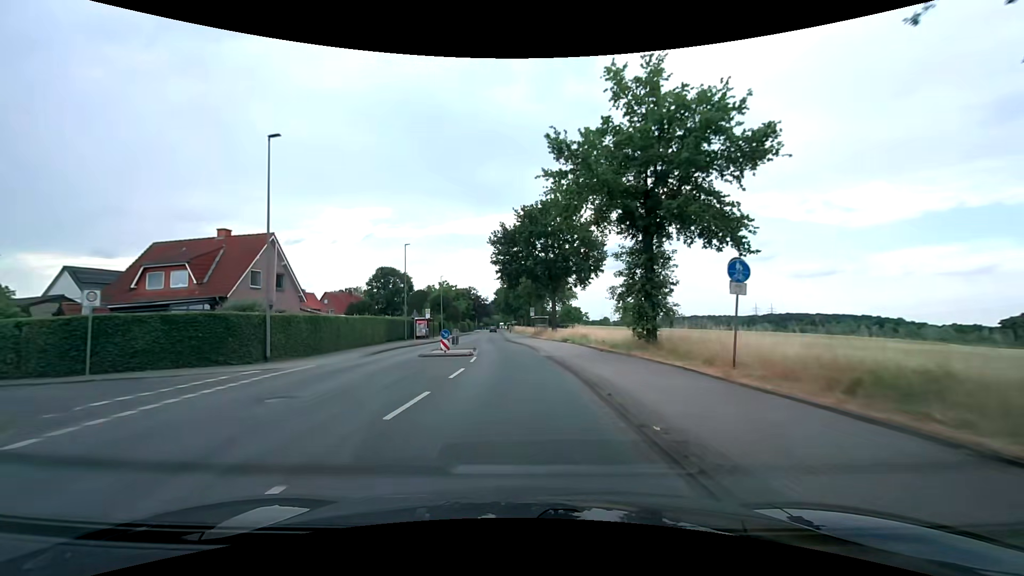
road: secondary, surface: asphalt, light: Day
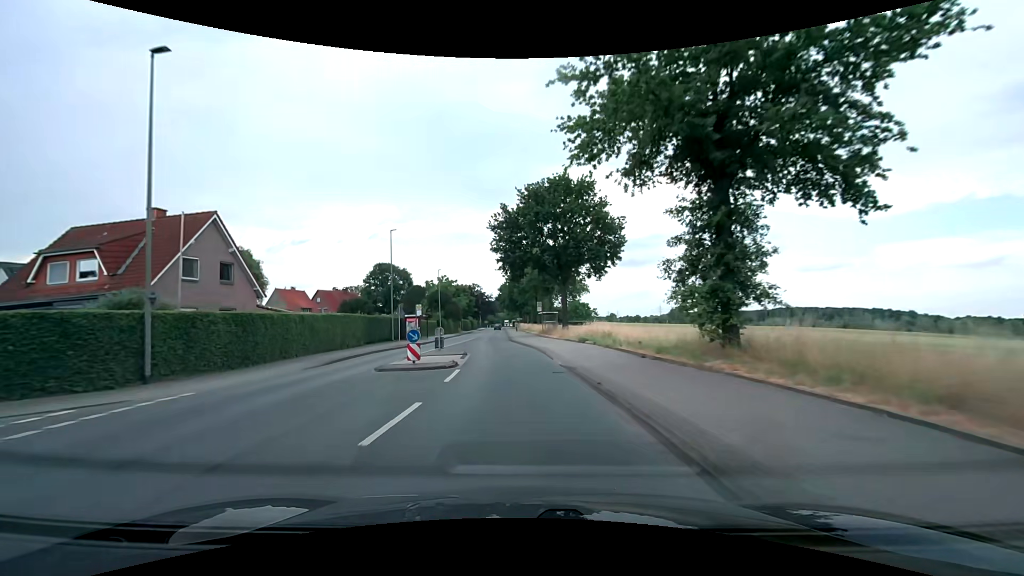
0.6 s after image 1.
(0.0, +7.7) m; 0°
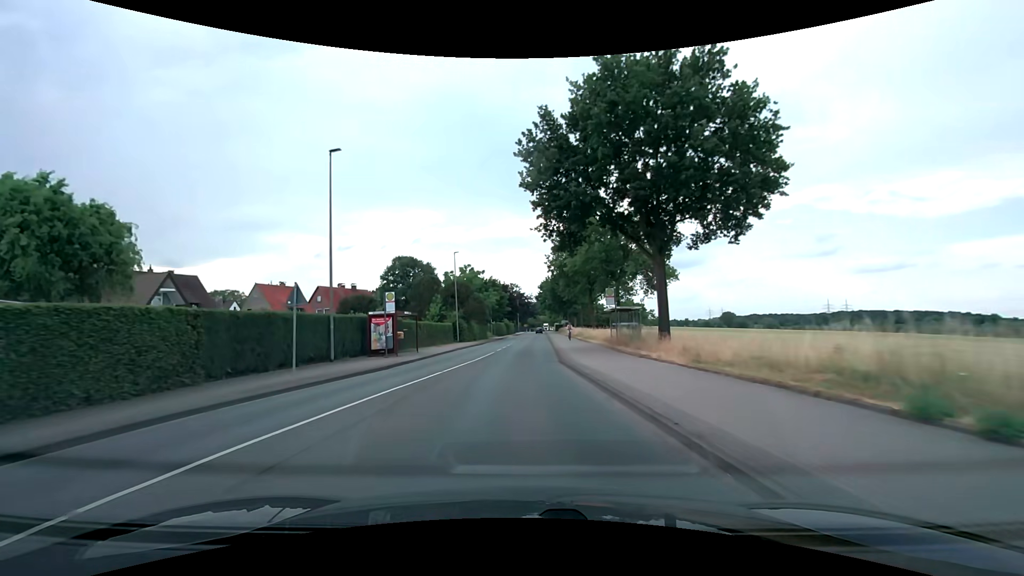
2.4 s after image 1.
(-1.1, +22.9) m; -5°
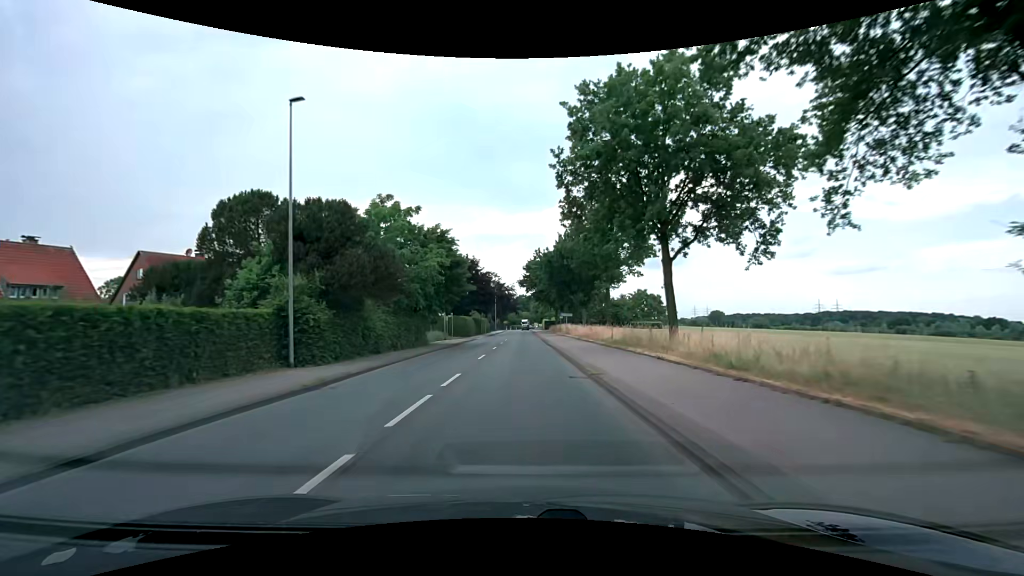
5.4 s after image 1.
(+0.3, +38.2) m; +2°
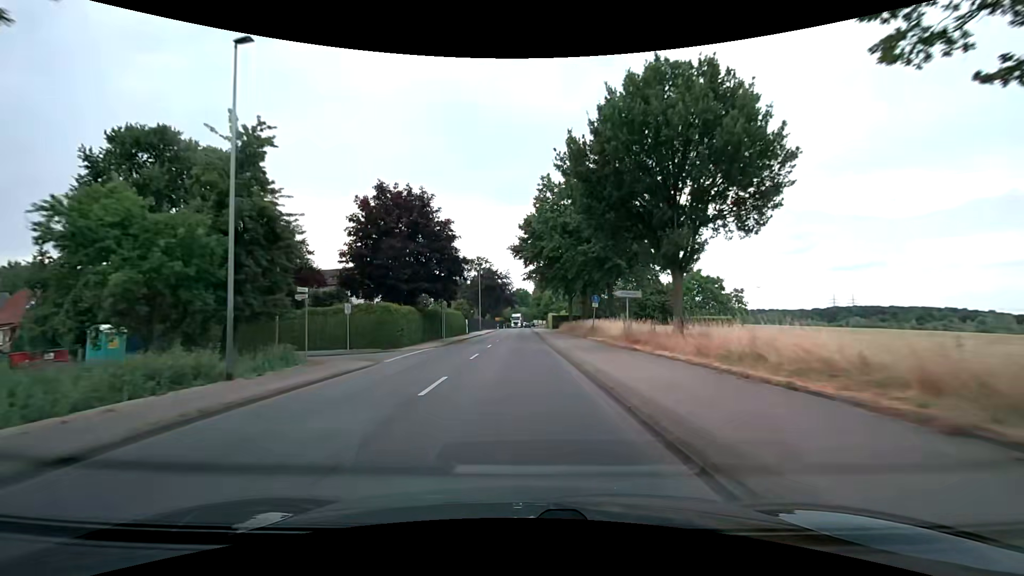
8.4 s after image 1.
(+0.3, +38.1) m; 0°
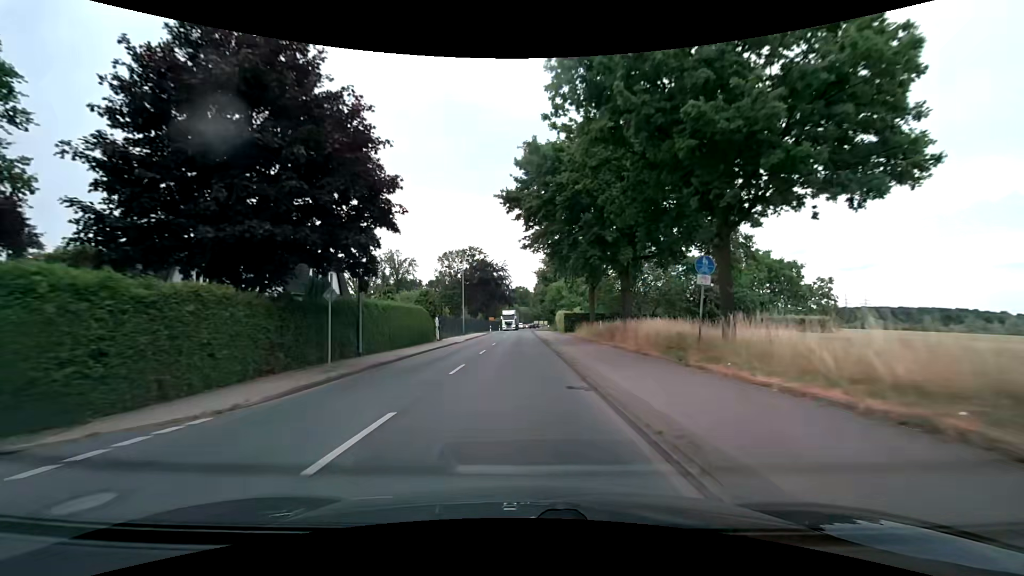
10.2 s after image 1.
(0.0, +22.8) m; 0°
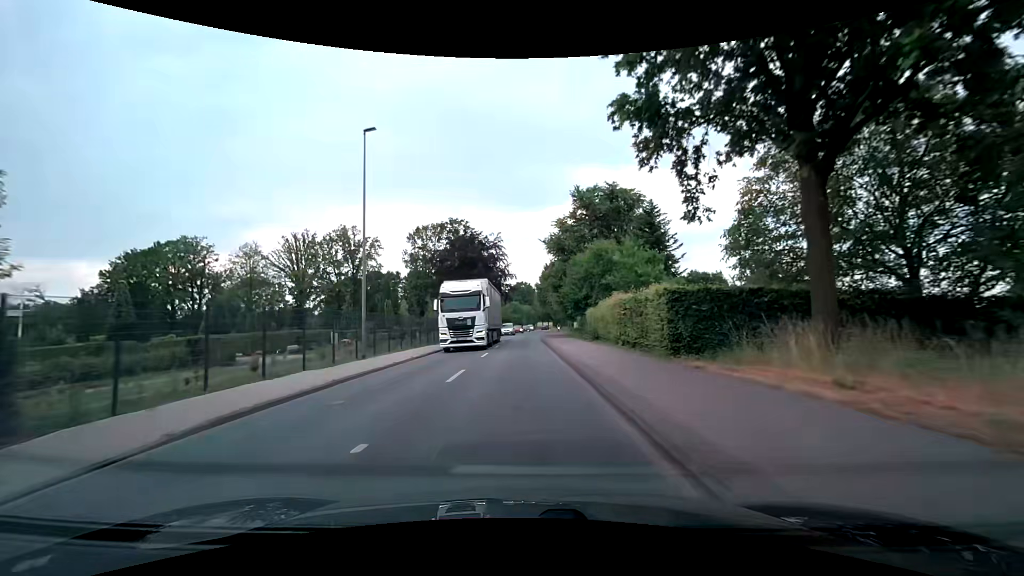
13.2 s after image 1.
(-0.2, +38.0) m; 0°
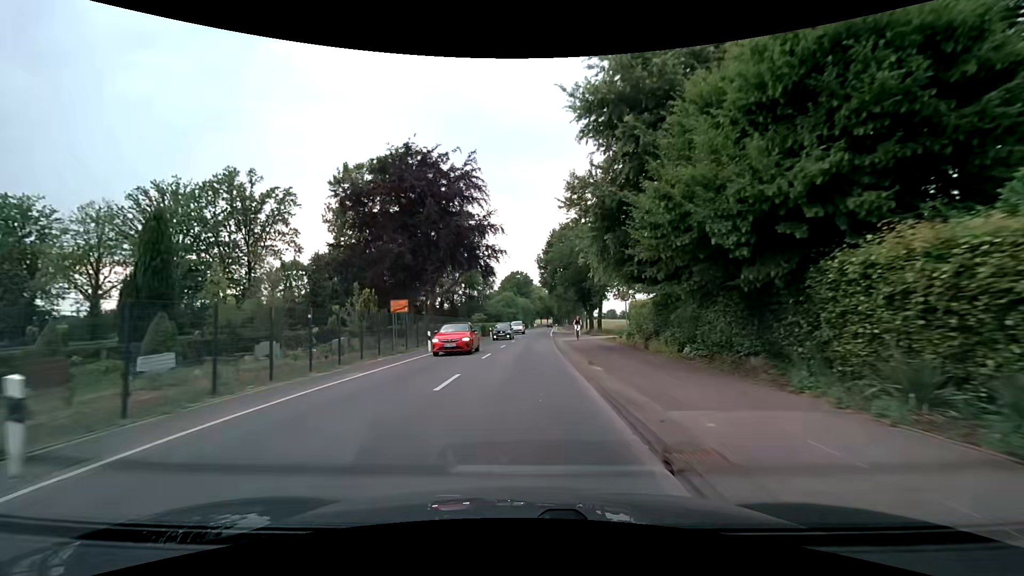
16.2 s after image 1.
(-0.3, +38.0) m; -1°
(0, +10) (0, +20) (+1, +30) (+1, +40) (+2, +50) (+2, +60) (+3, +70) (+4, +80) (+4, +90) (+5, +100) m
